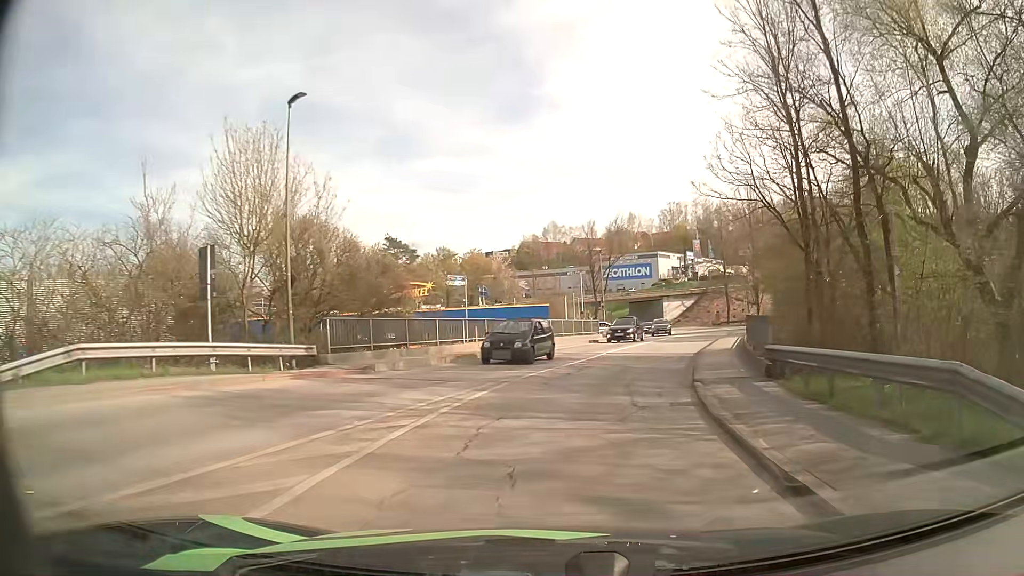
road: tertiary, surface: asphalt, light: Day
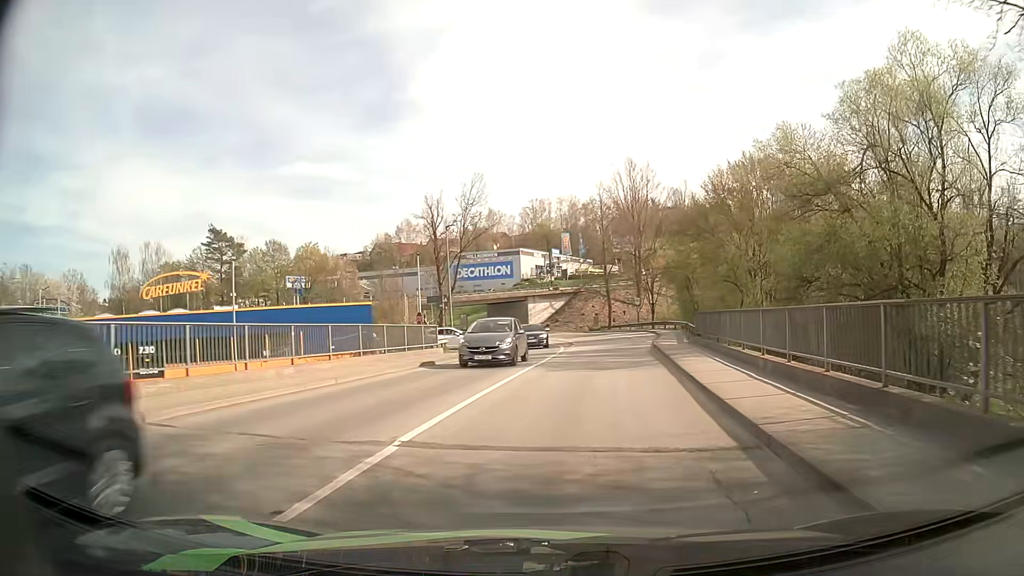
(+1.9, +19.1) m; +11°
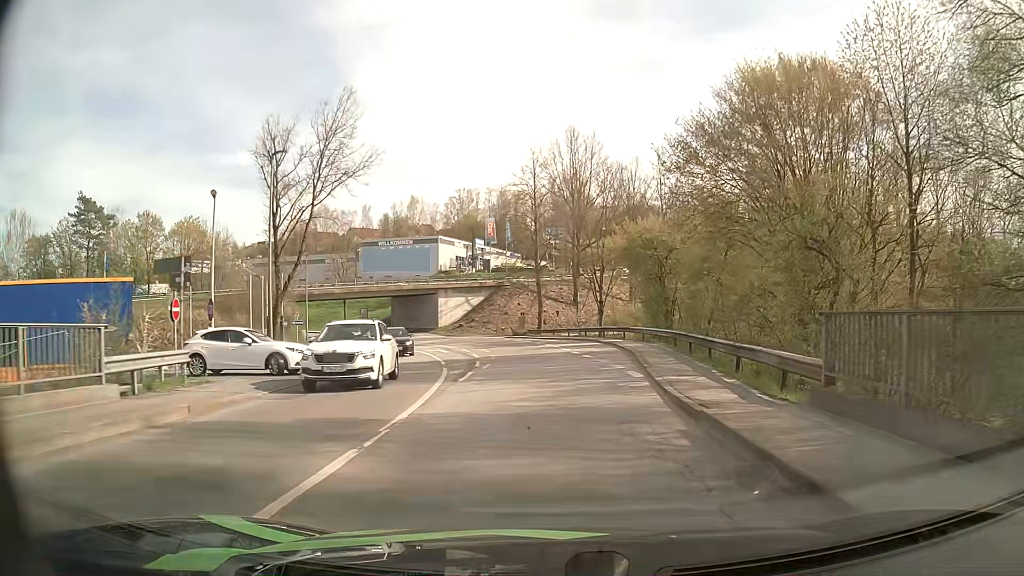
(+1.6, +19.7) m; +7°
(0, +10) (0, +20) (-1, +30) (-3, +40) (-5, +49) (-9, +59) (-14, +68) (-19, +76) (-24, +84) (-30, +93) m
